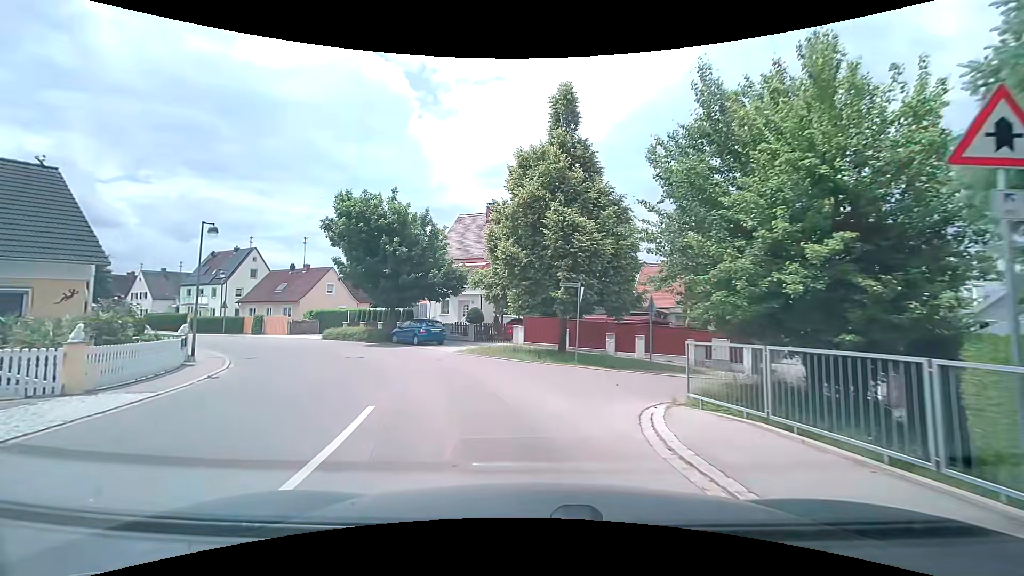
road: tertiary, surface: asphalt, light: Day
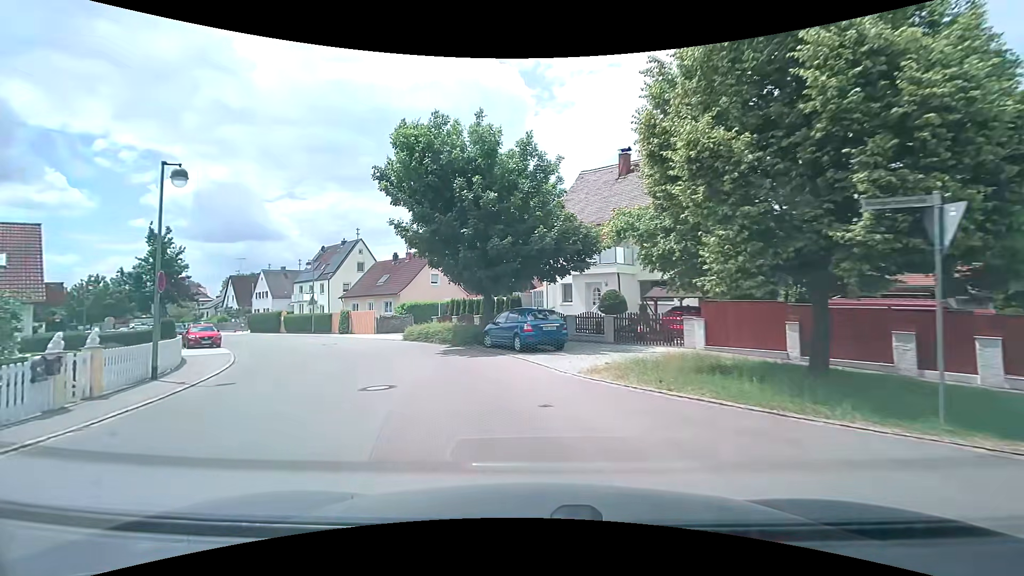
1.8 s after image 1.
(-1.2, +11.8) m; -14°
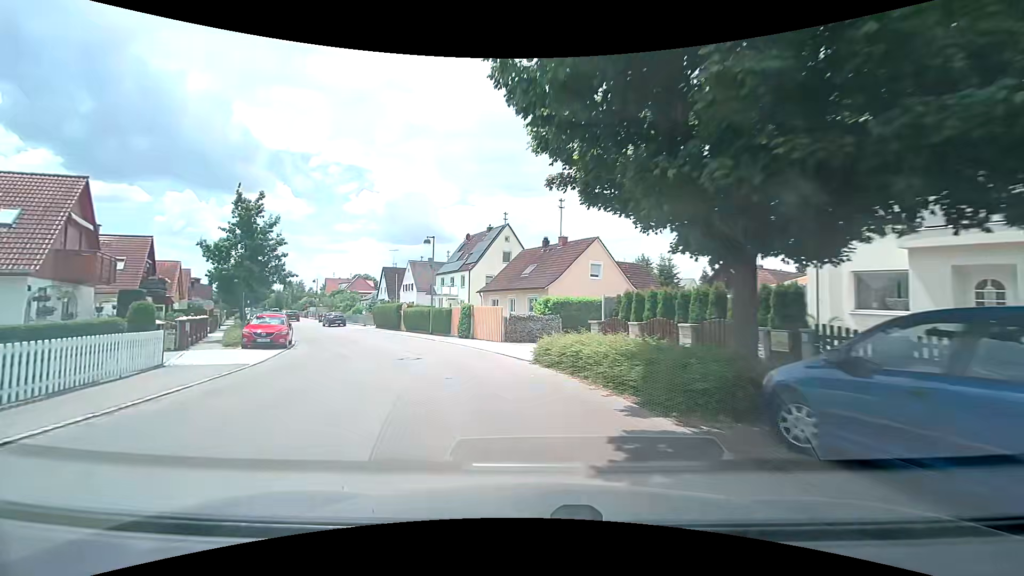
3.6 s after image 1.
(-2.0, +13.5) m; -17°
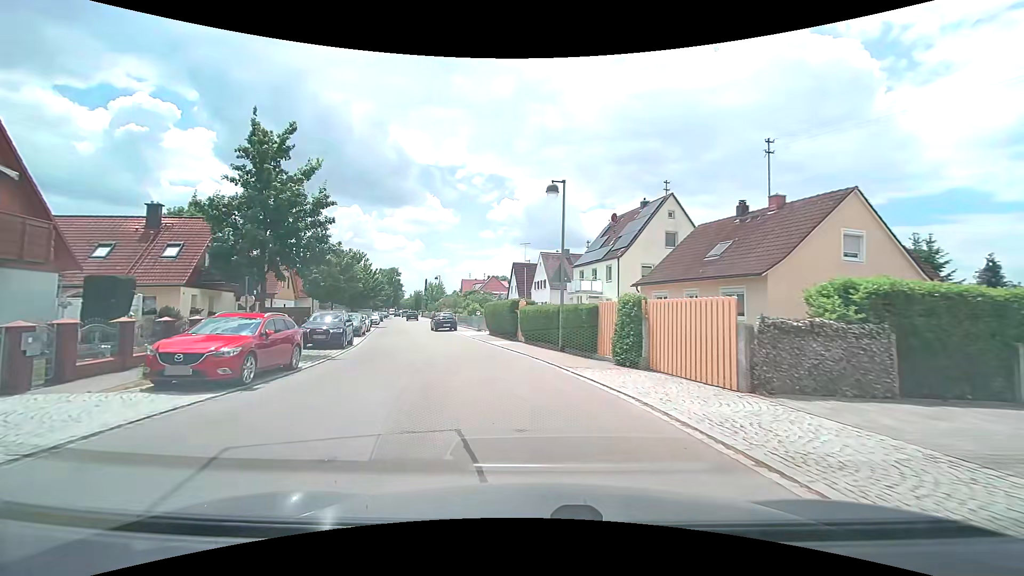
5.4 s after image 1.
(-2.1, +13.6) m; -16°
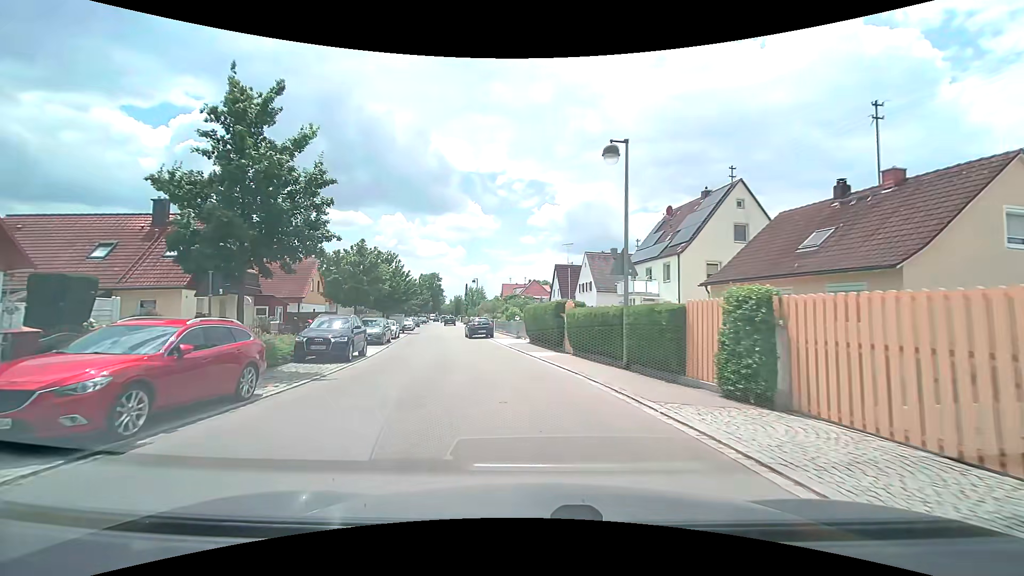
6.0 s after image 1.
(-0.2, +4.4) m; -5°
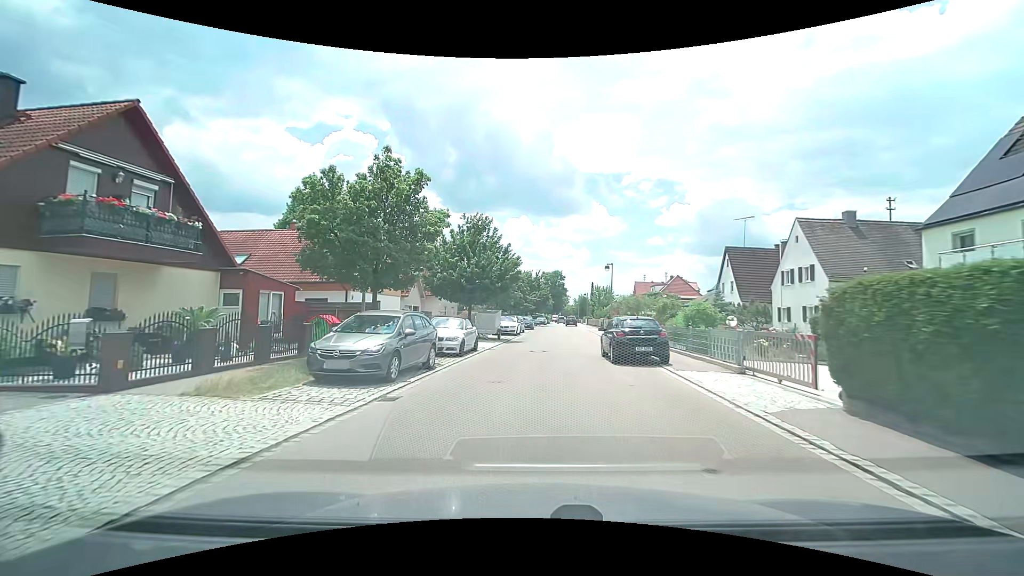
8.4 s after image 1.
(-2.7, +18.2) m; -15°
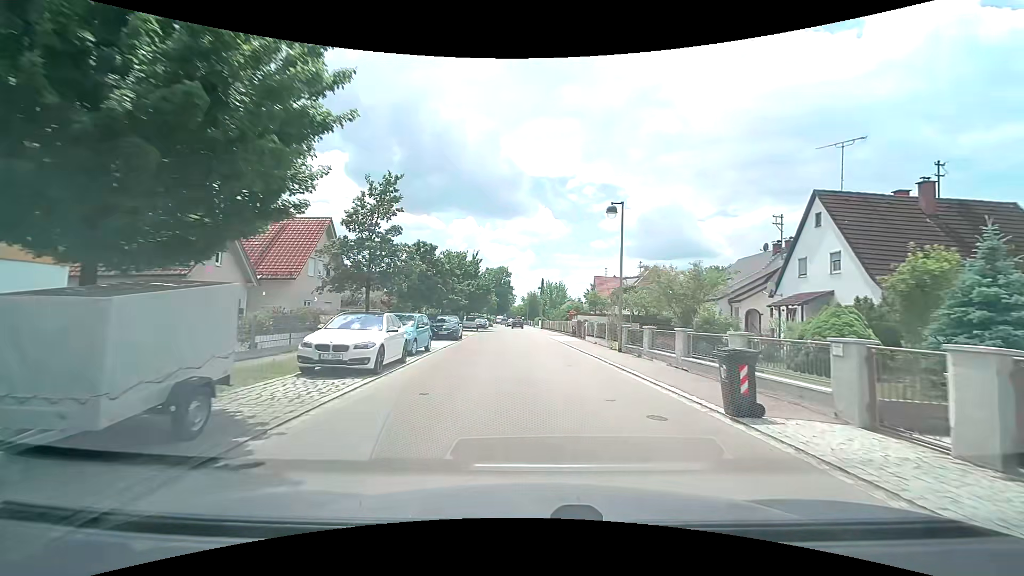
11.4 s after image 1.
(+1.0, +24.5) m; +7°
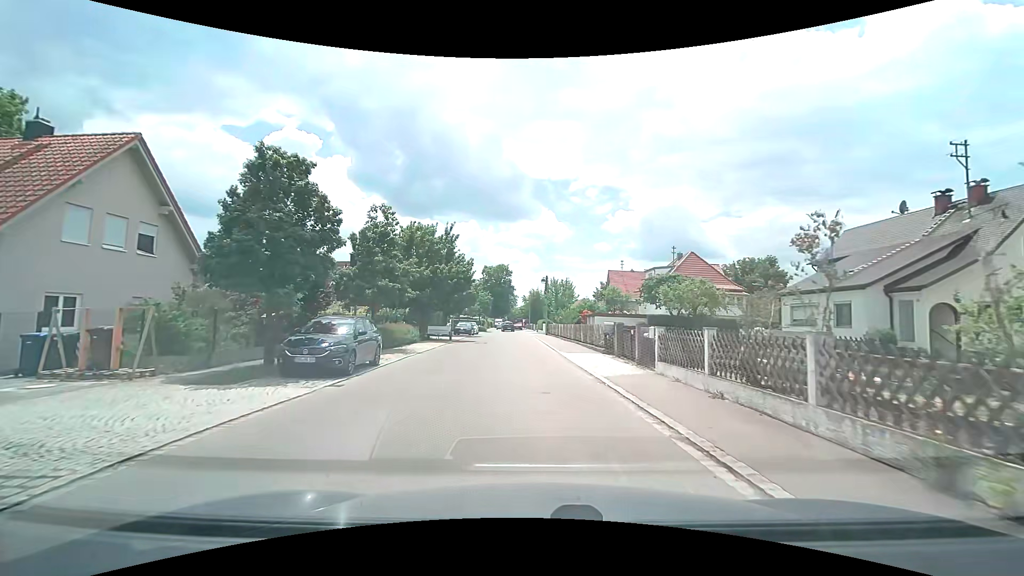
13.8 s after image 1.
(+0.1, +17.8) m; -1°
